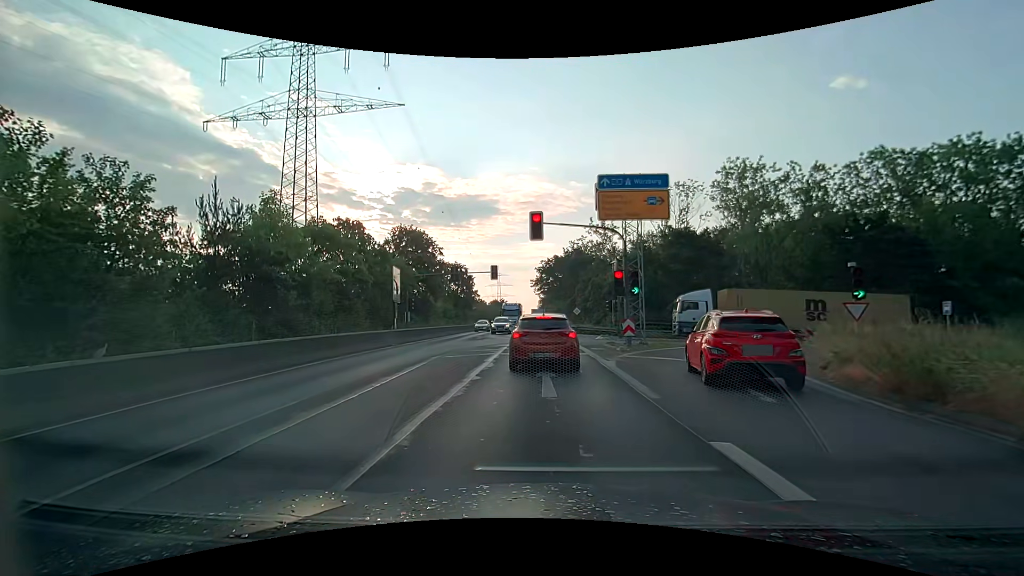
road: secondary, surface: asphalt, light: Day
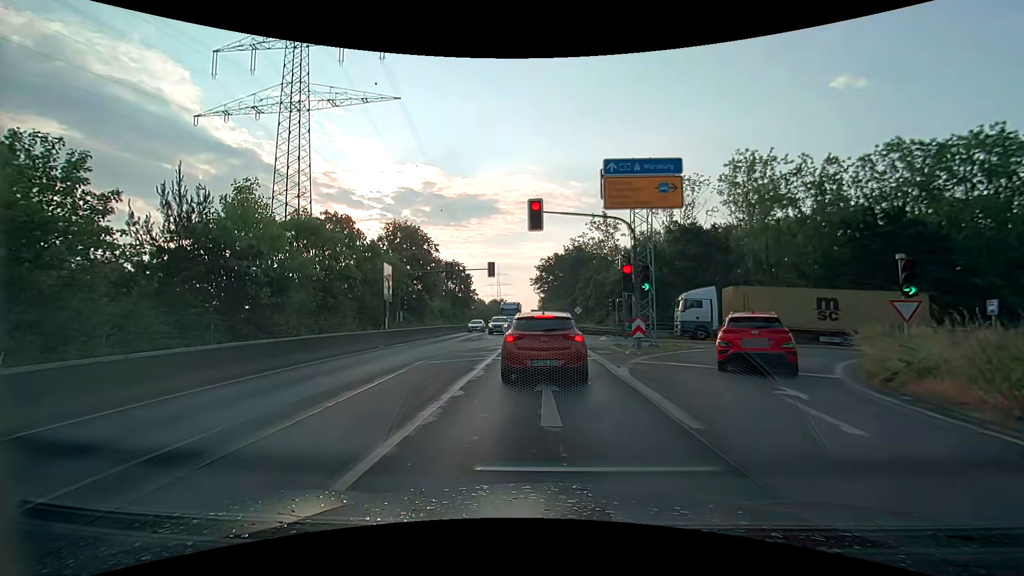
(0.0, +2.3) m; +1°
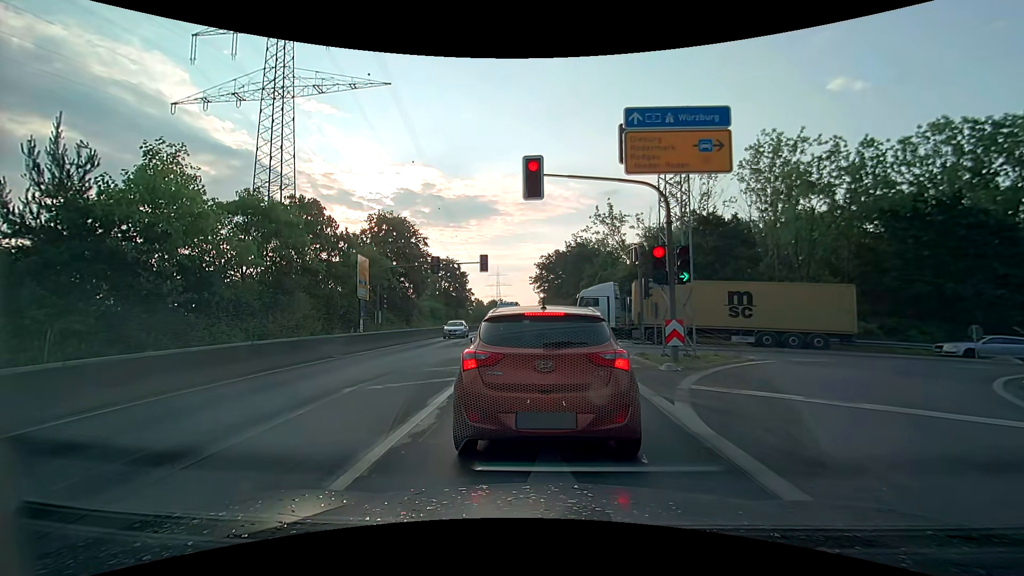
(-0.1, +5.2) m; -1°
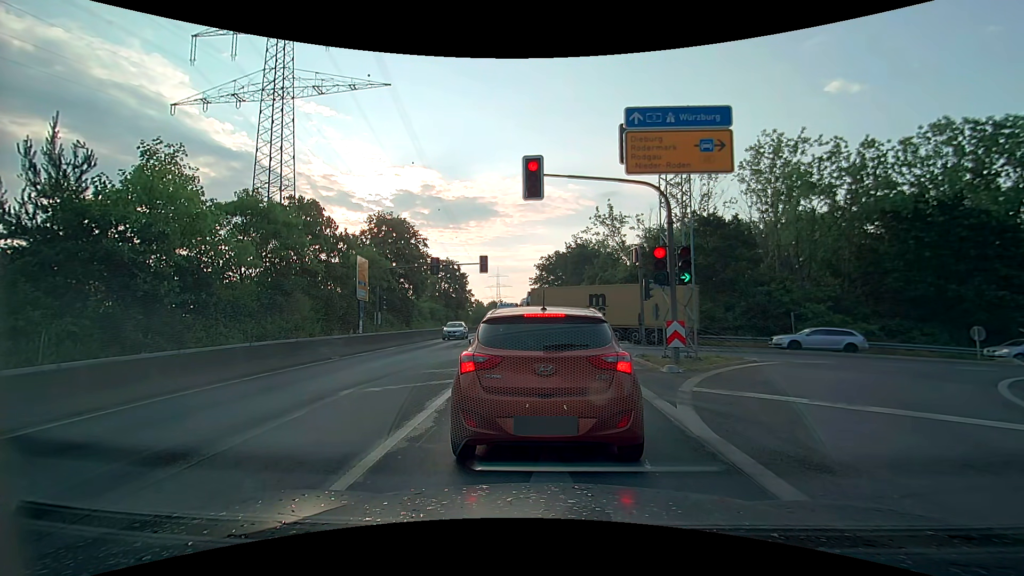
(0.0, +0.2) m; 0°
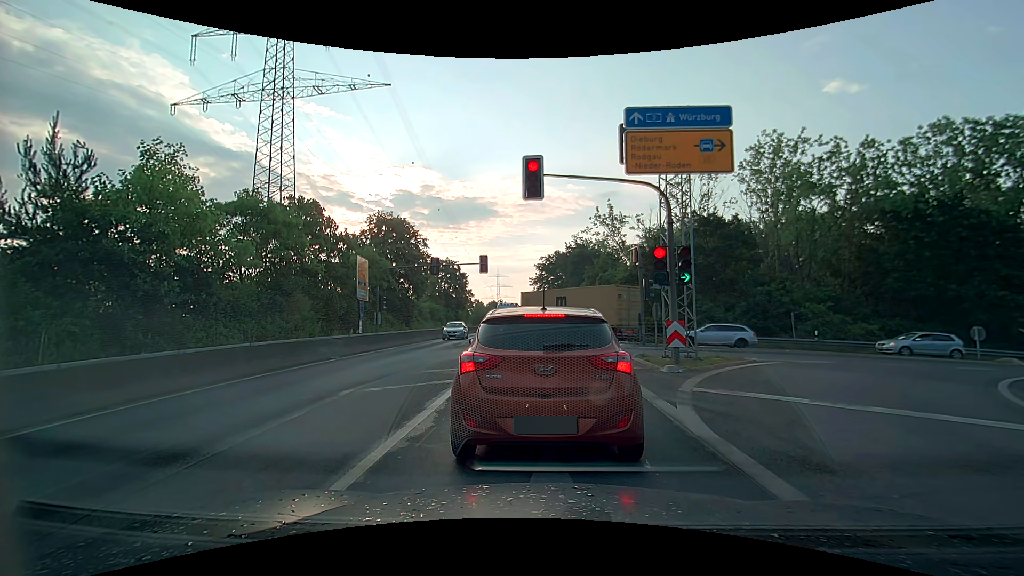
(0.0, 0.0) m; 0°
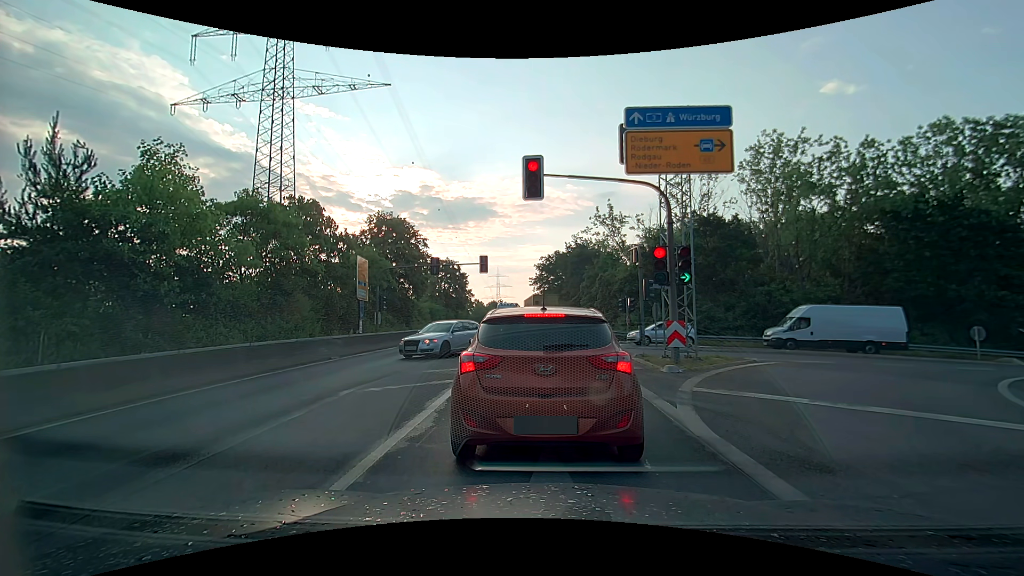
(0.0, 0.0) m; 0°
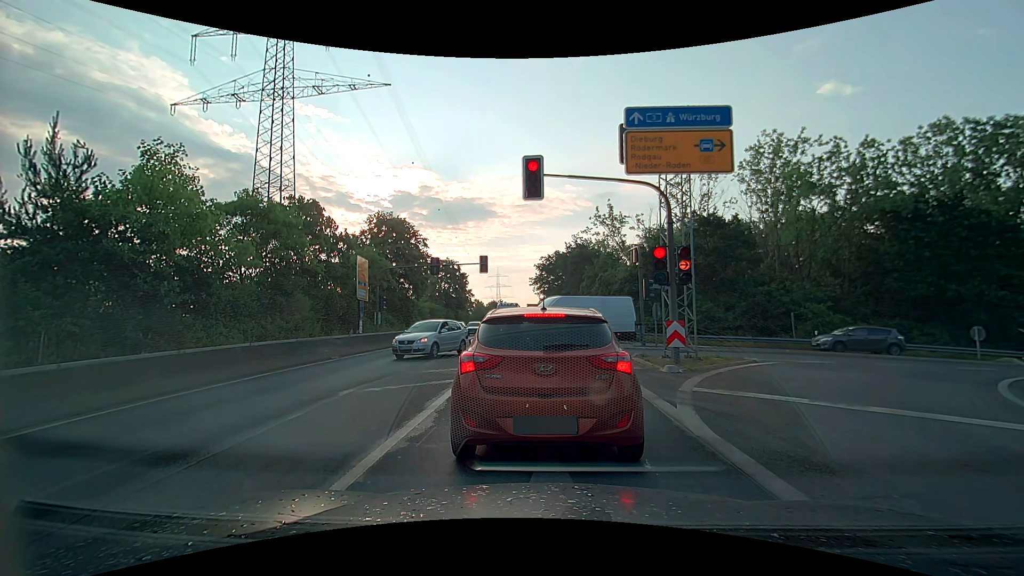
(0.0, 0.0) m; 0°
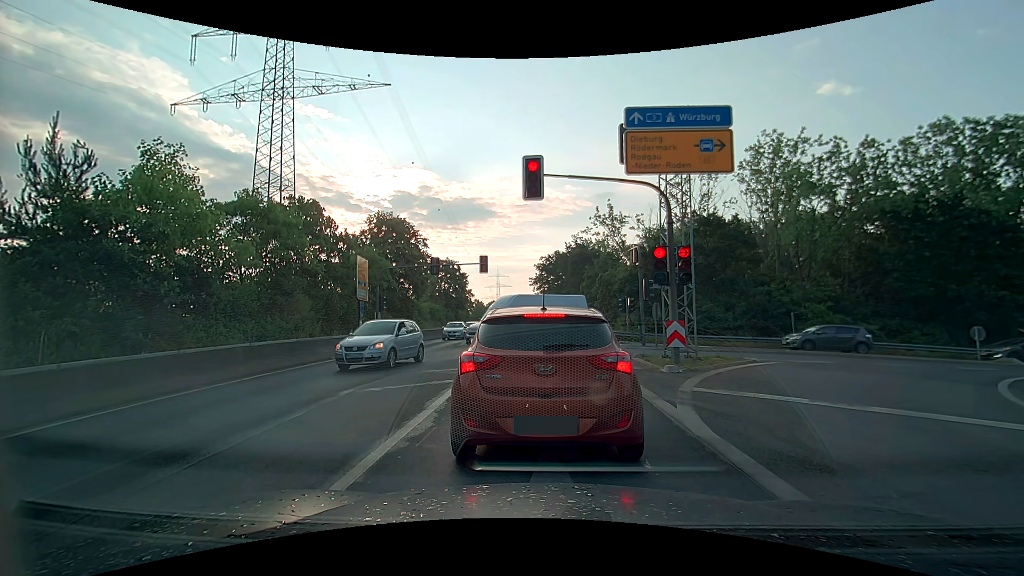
(0.0, 0.0) m; 0°
(0, +10) (0, +20) (0, +30) (0, +40) (0, +50) (0, +60) (0, +70) (0, +80) (0, +90) (0, +100) m
